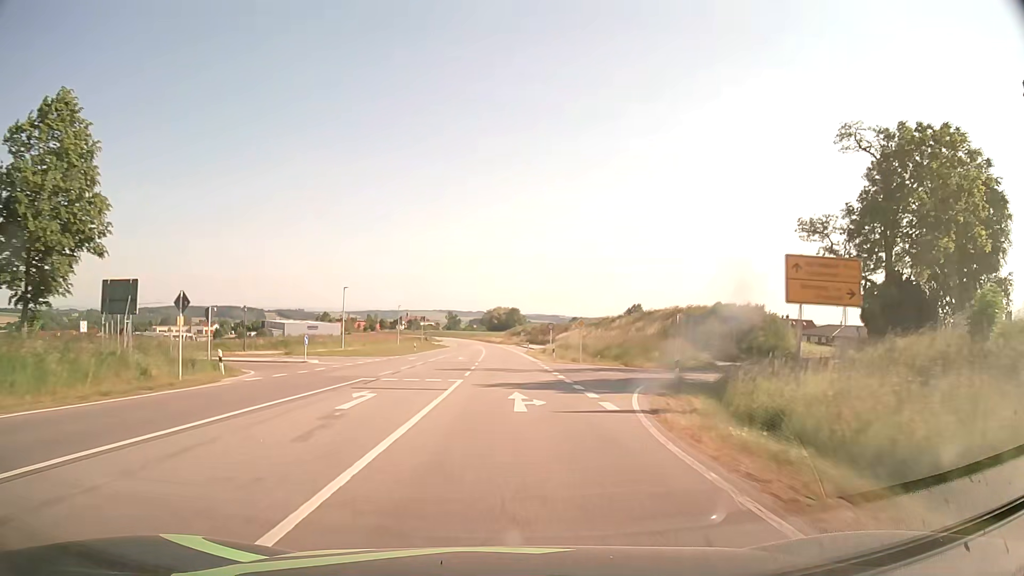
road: secondary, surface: asphalt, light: Day
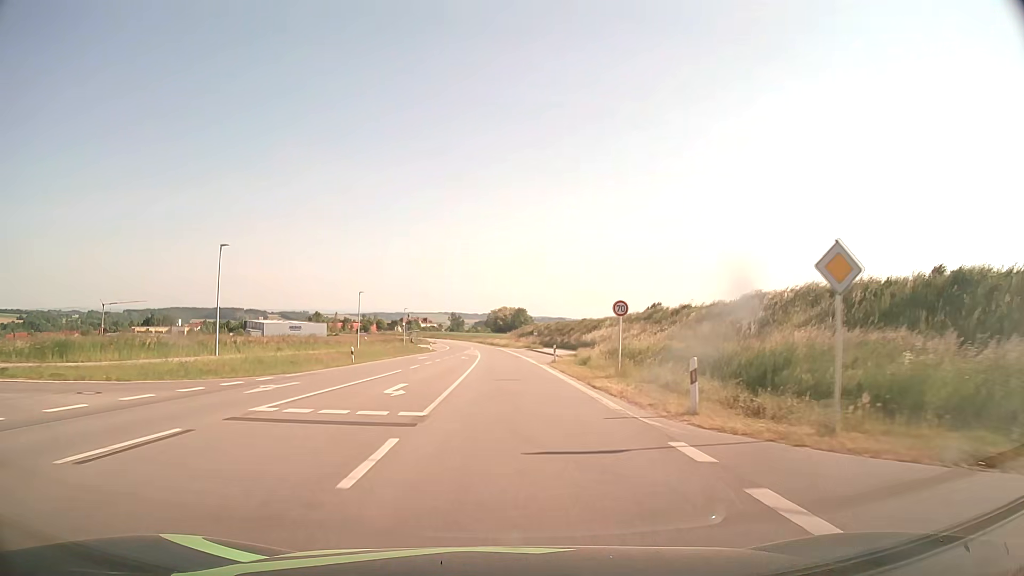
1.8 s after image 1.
(-0.2, +32.6) m; -1°
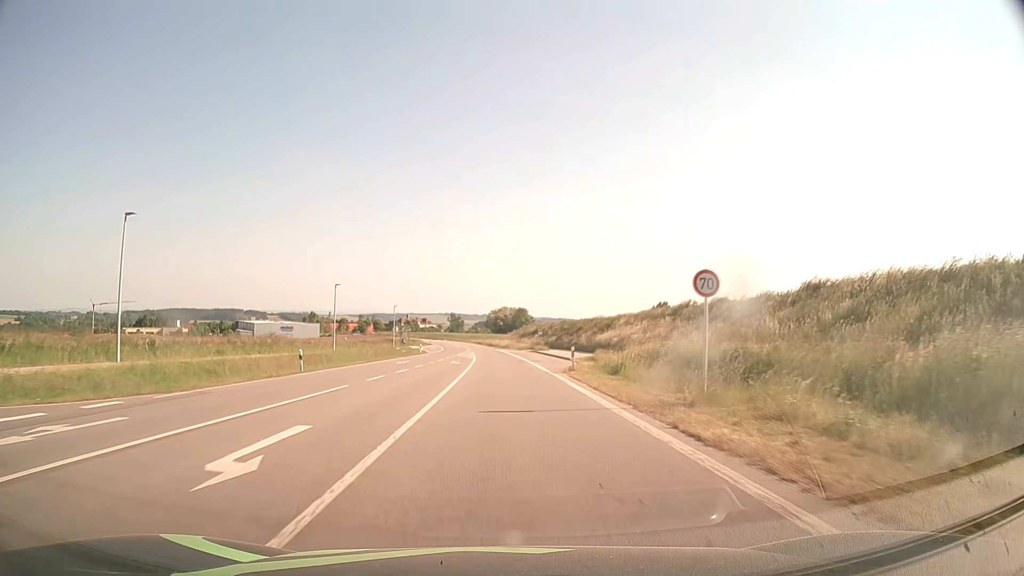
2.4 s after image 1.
(0.0, +10.8) m; 0°
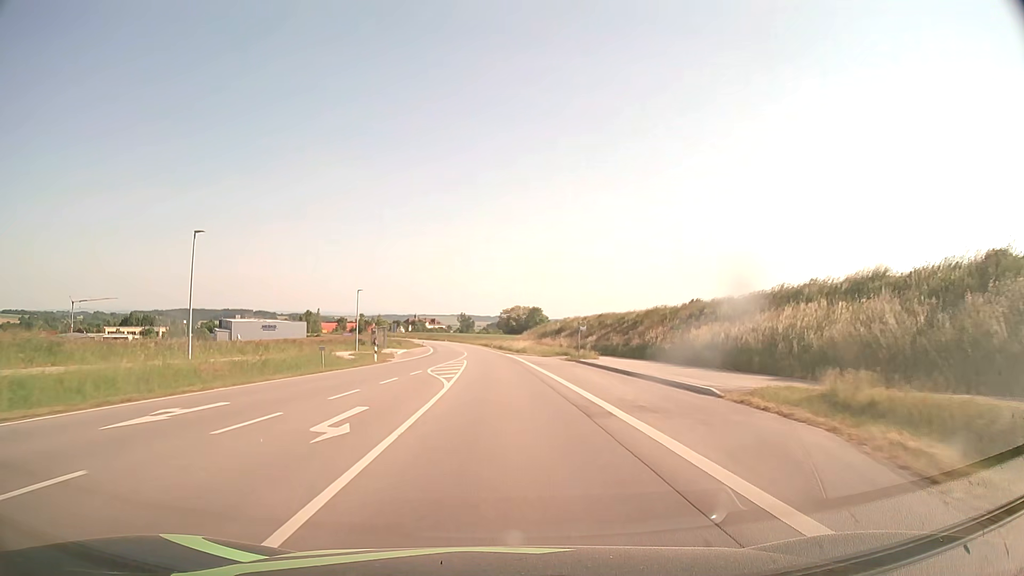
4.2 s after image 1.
(-0.3, +32.3) m; -1°
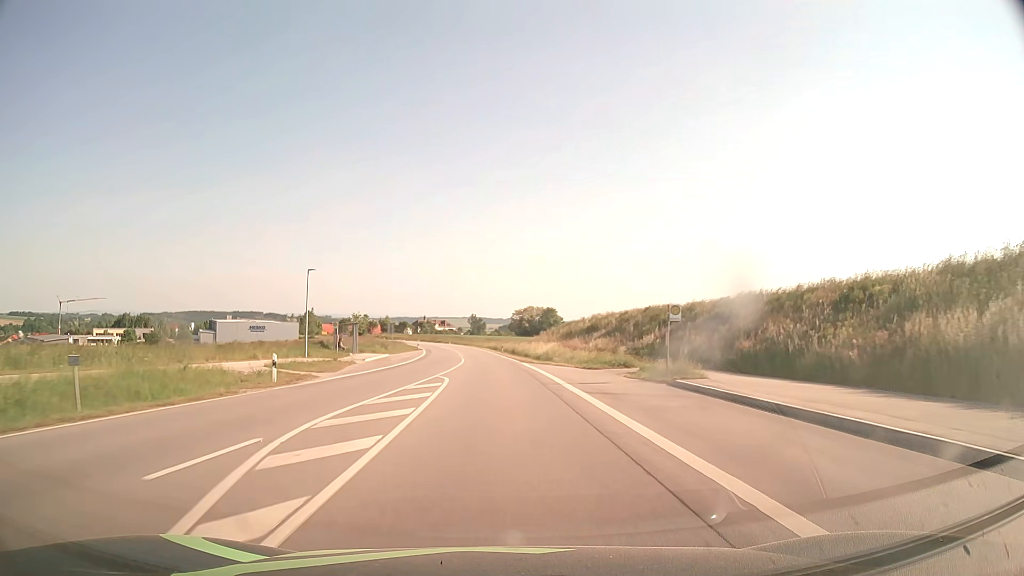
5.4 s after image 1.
(-0.2, +21.5) m; -1°
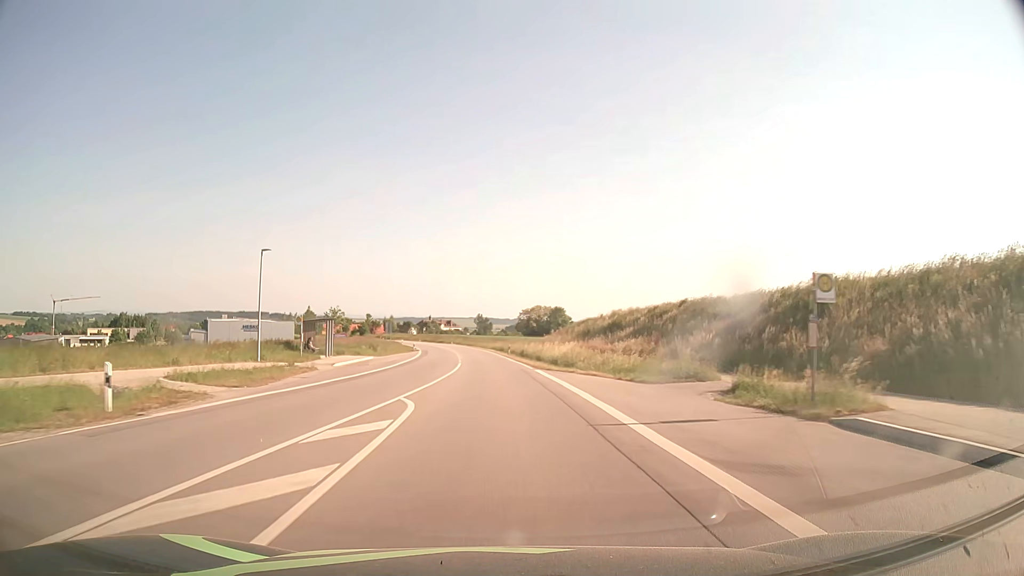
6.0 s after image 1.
(-0.1, +10.7) m; -1°
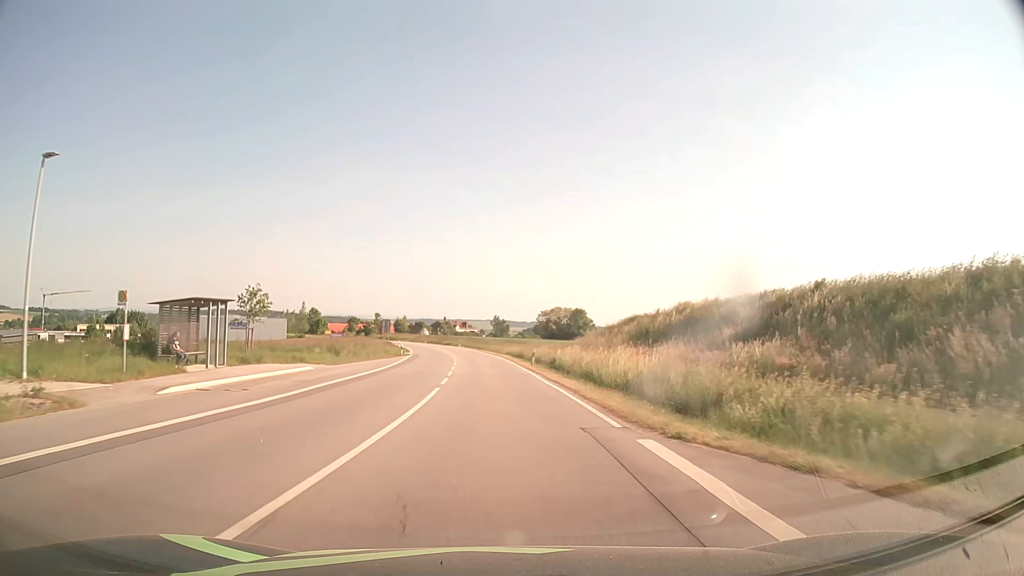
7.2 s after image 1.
(-0.2, +21.4) m; -1°
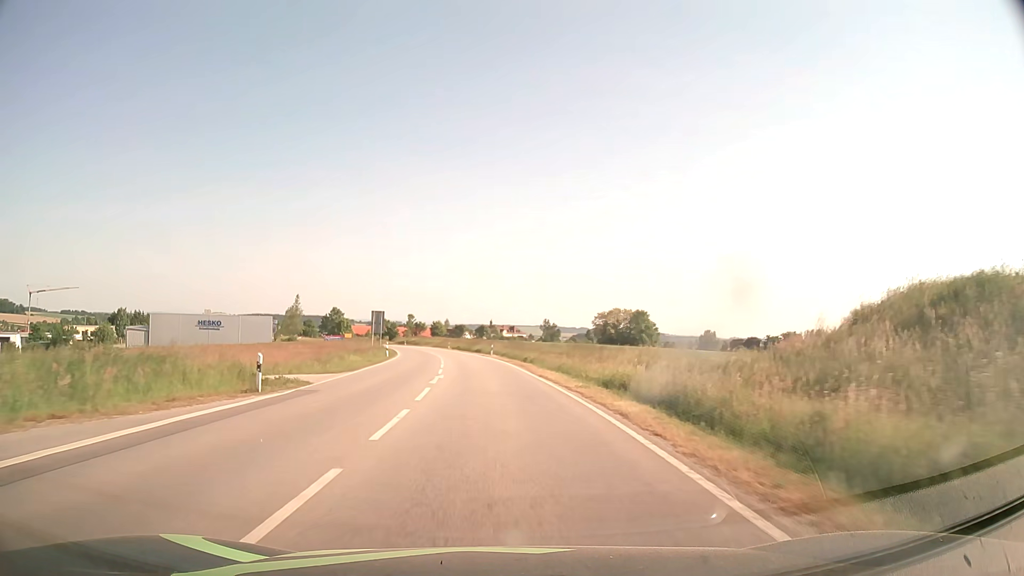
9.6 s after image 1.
(-1.3, +43.0) m; -4°
(0, +10) (-1, +20) (-1, +30) (-2, +40) (-3, +50) (-4, +60) (-6, +70) (-7, +80) (-9, +89) (-11, +99) m
